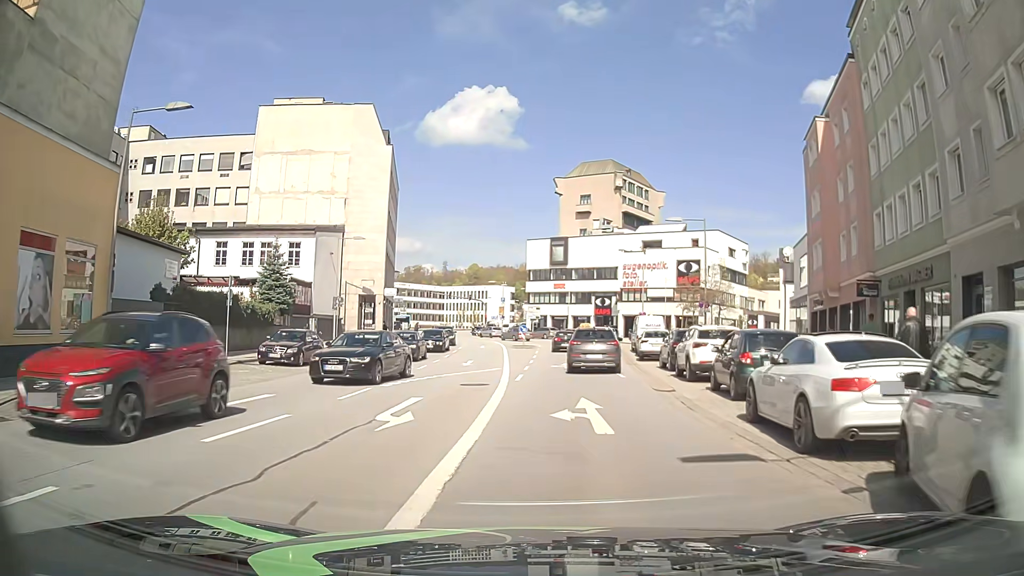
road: primary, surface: asphalt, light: Day
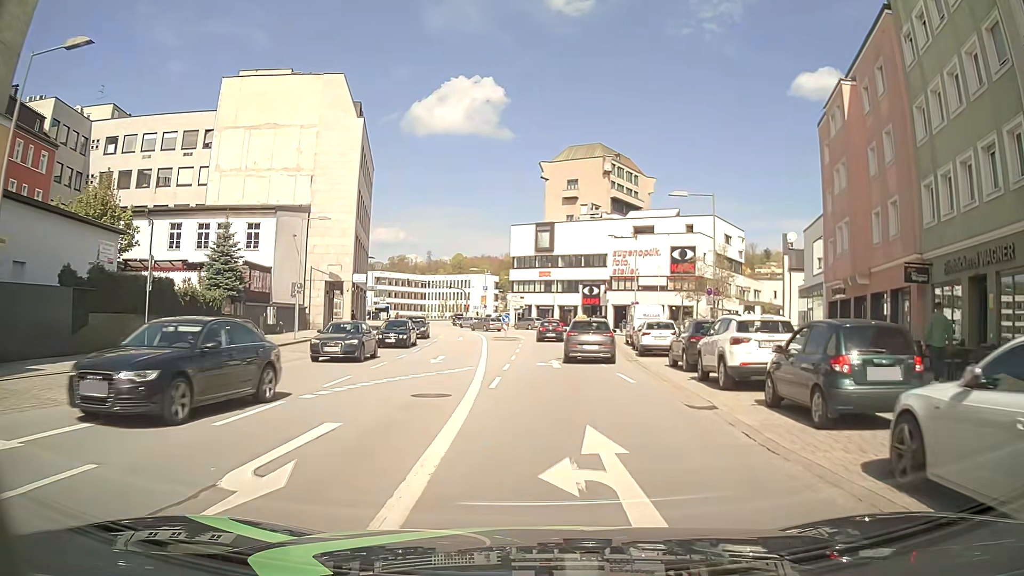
(-0.2, +5.1) m; -2°
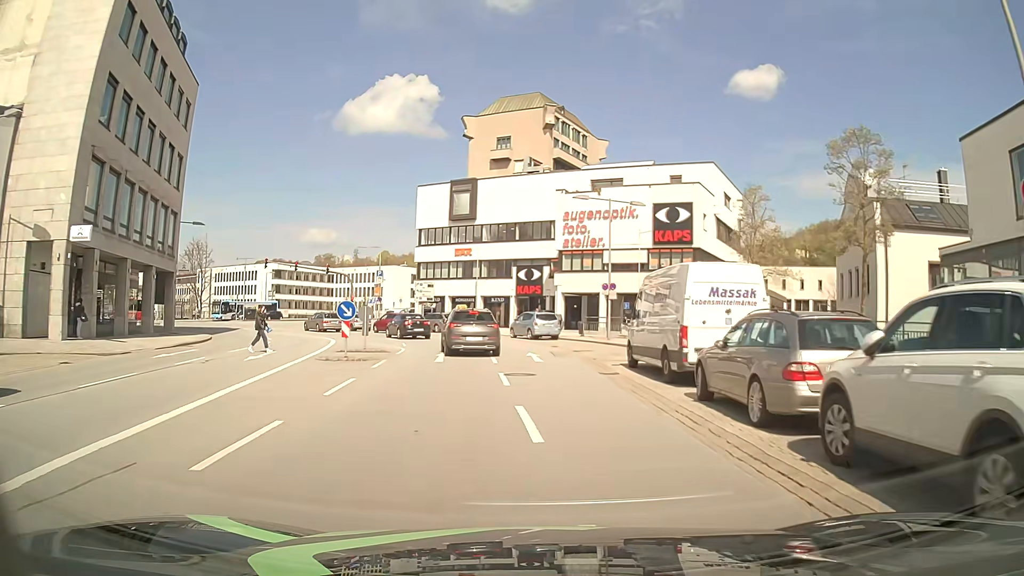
(+2.6, +26.8) m; +9°
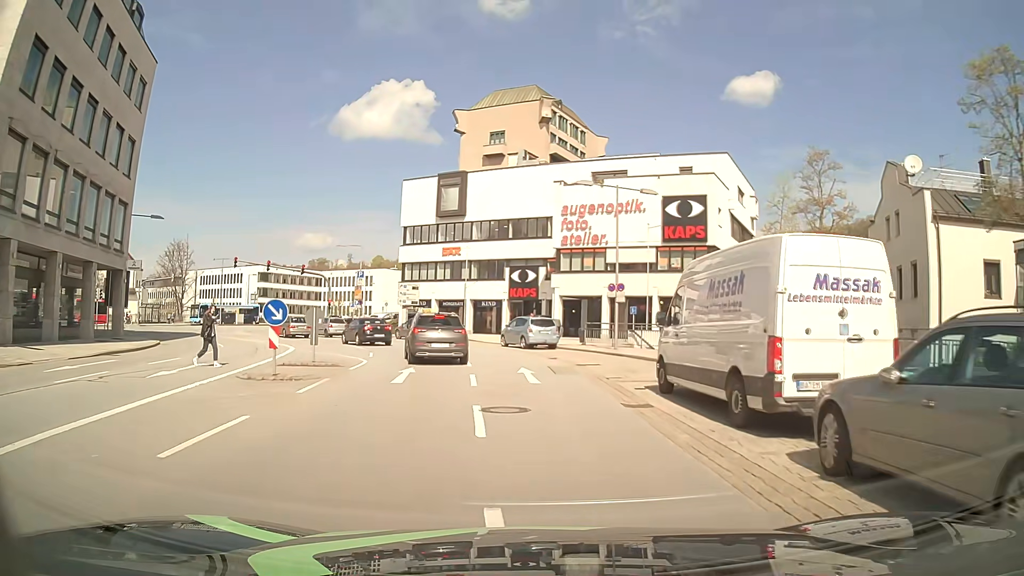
(0.0, +5.4) m; 0°
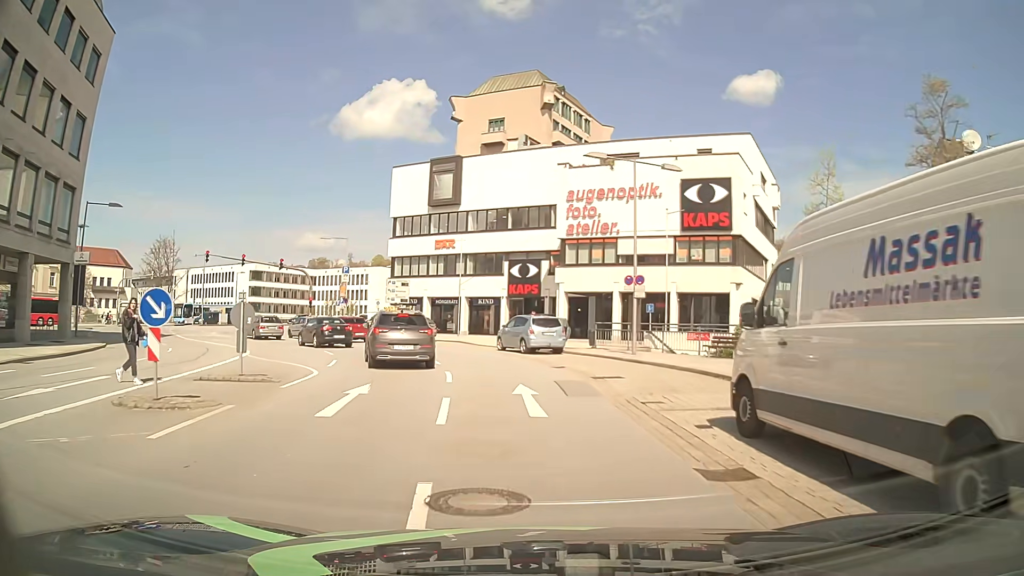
(0.0, +5.2) m; 0°
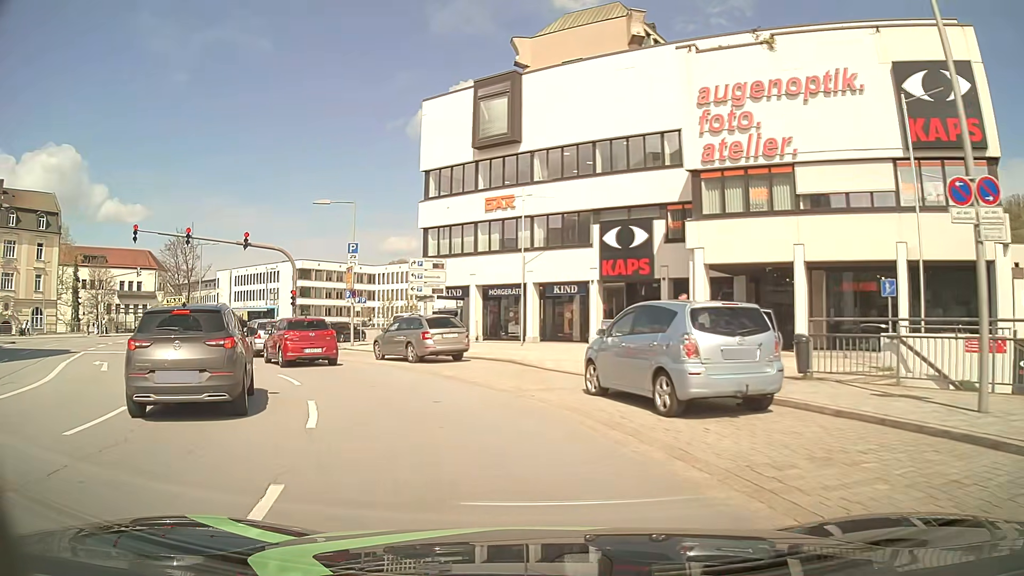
(-0.8, +18.4) m; -7°
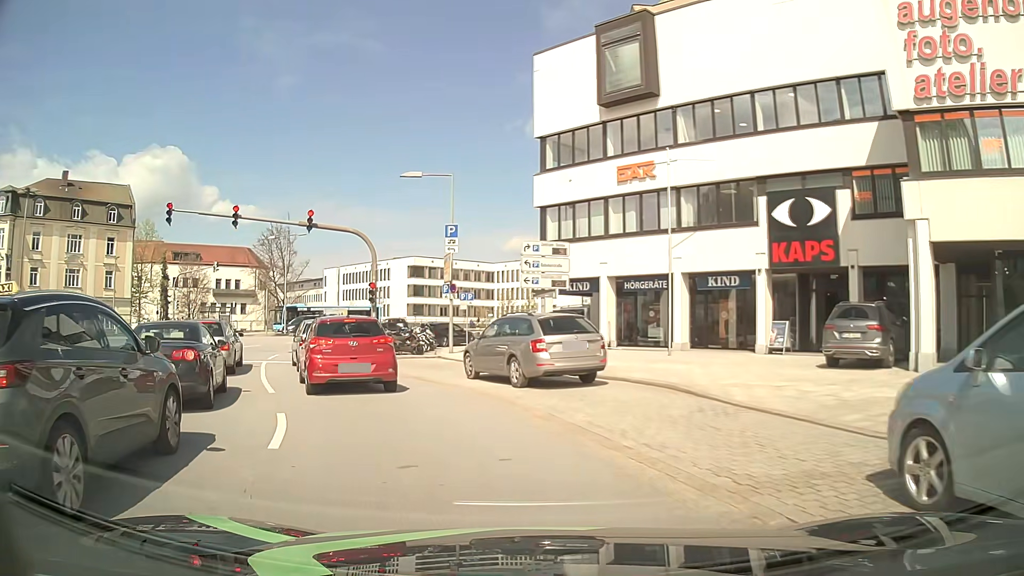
(-0.6, +7.1) m; -11°
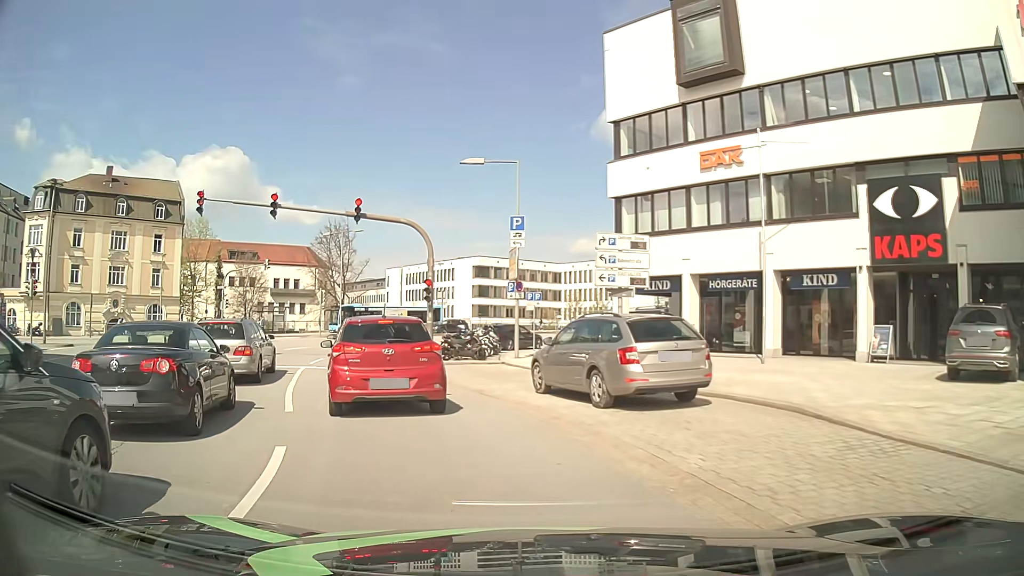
(-0.1, +2.7) m; -5°
